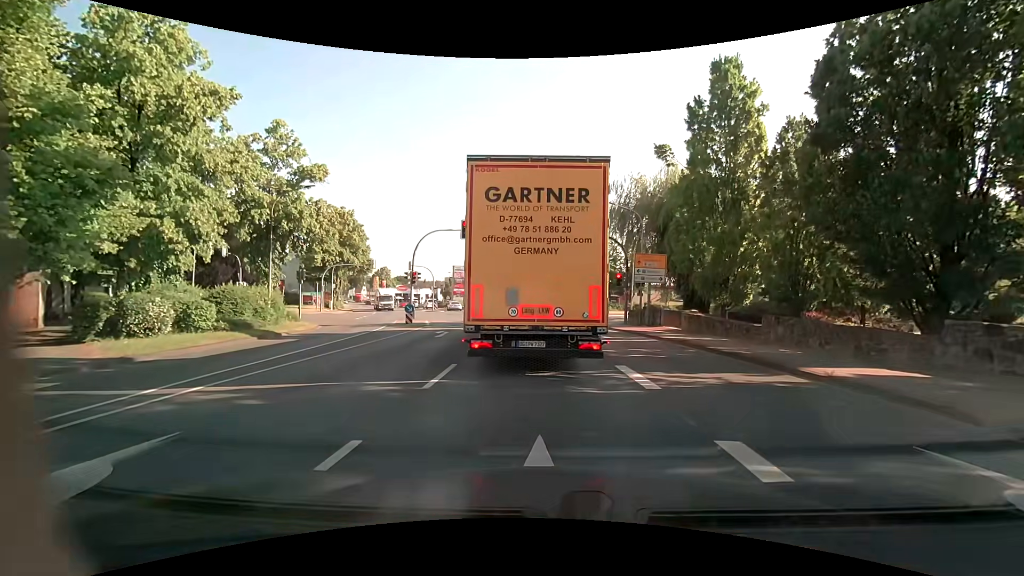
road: primary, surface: asphalt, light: Day
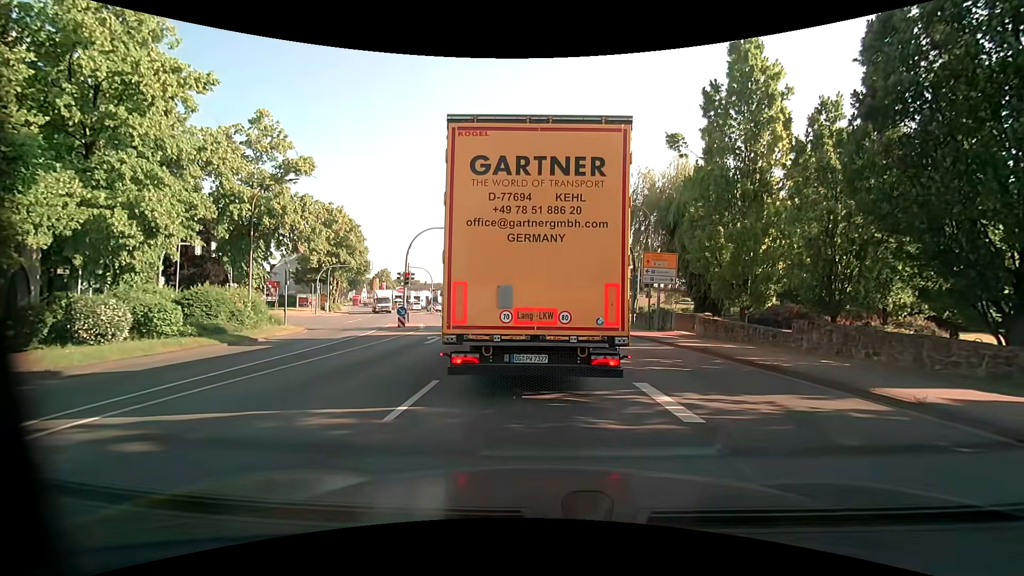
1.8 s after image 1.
(0.0, +1.9) m; -1°
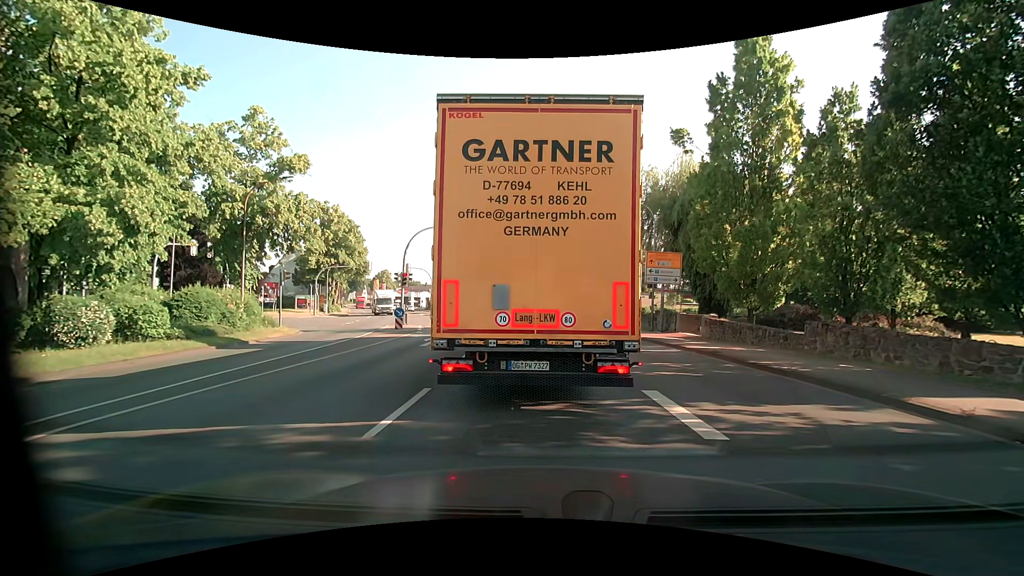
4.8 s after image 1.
(0.0, +0.7) m; 0°
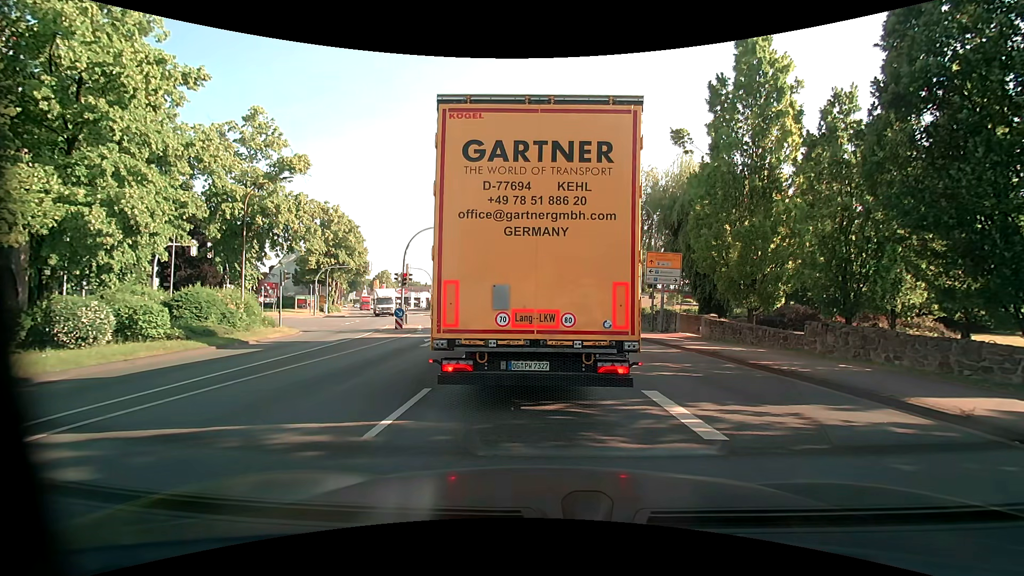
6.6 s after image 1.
(0.0, +0.1) m; 0°
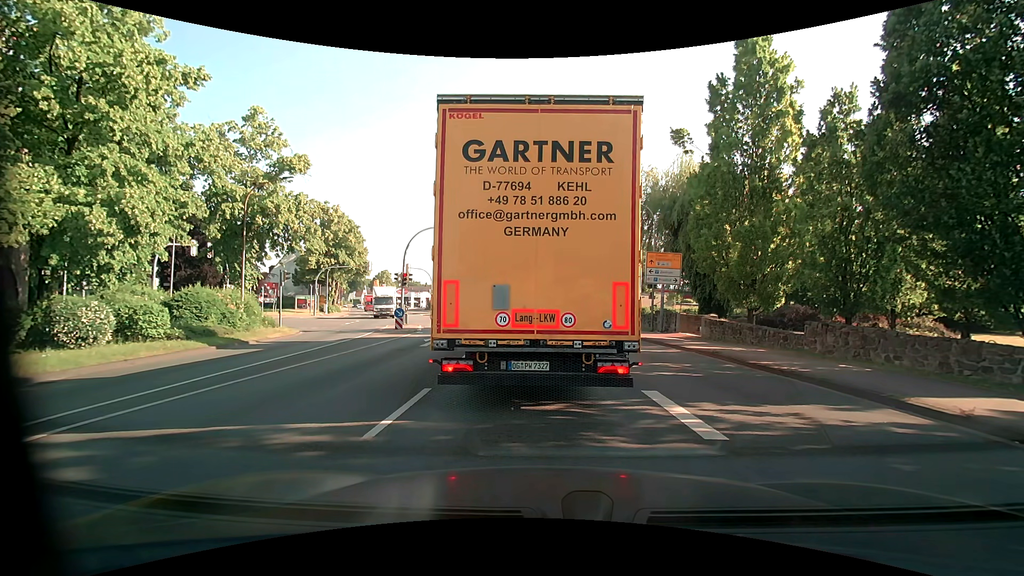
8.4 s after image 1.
(0.0, 0.0) m; 0°
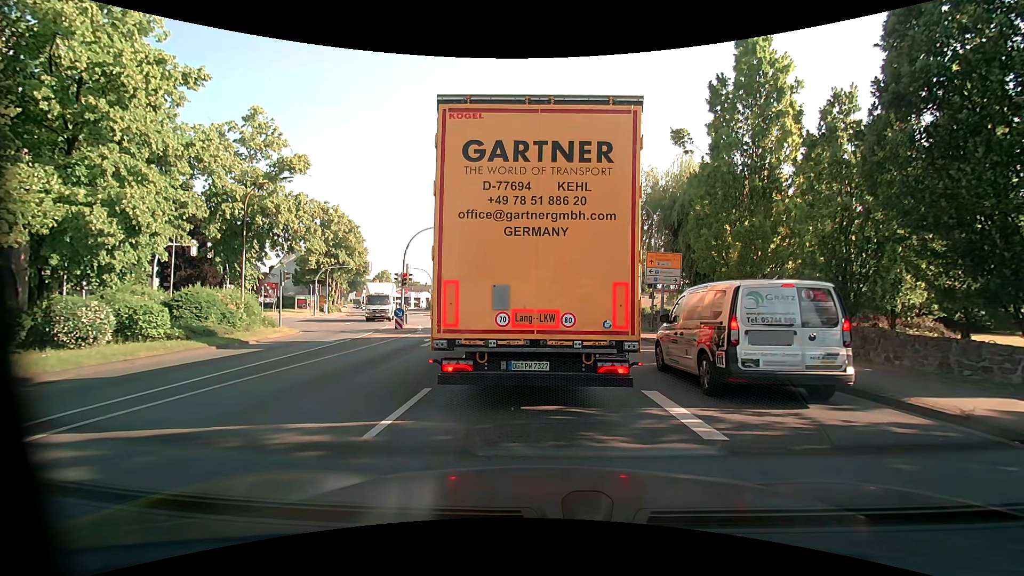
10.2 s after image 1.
(0.0, 0.0) m; 0°
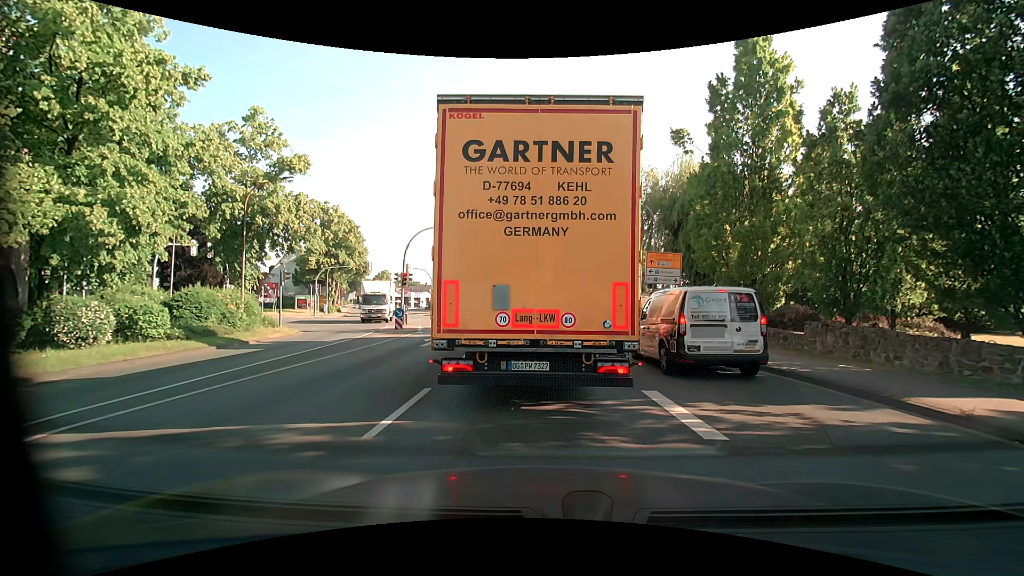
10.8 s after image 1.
(0.0, 0.0) m; 0°
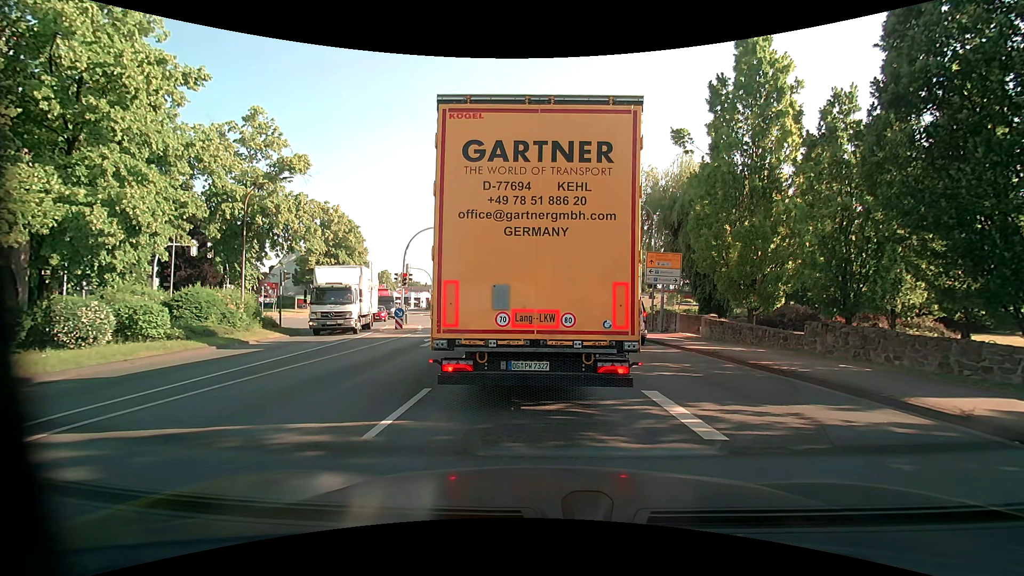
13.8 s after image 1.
(0.0, 0.0) m; 0°
(0, +10) (0, +20) (-1, +30) (-2, +40) (-4, +50) (-6, +59) (-9, +69) (-12, +79) (-16, +88) (-19, +97) m
